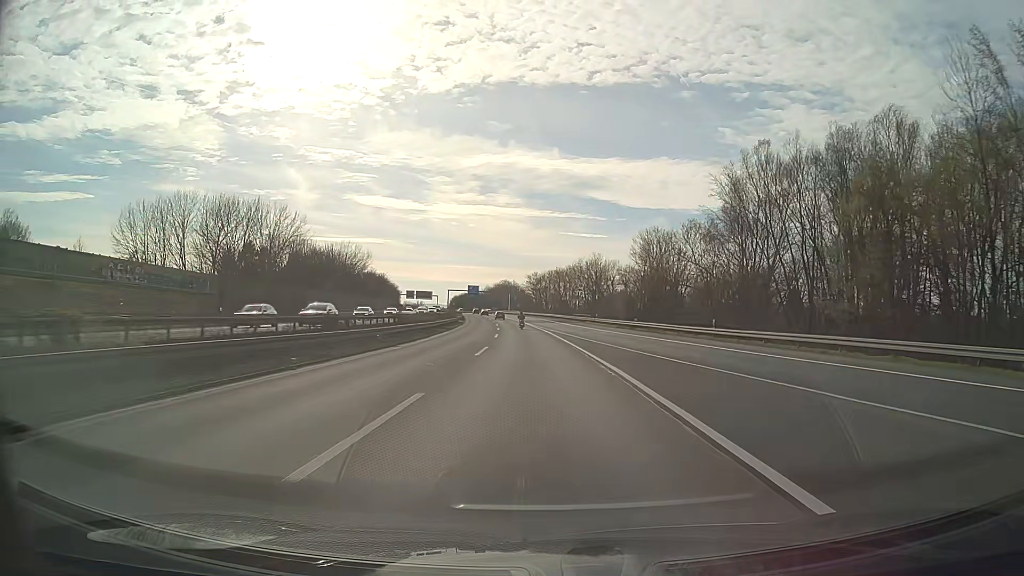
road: motorway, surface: asphalt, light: Day
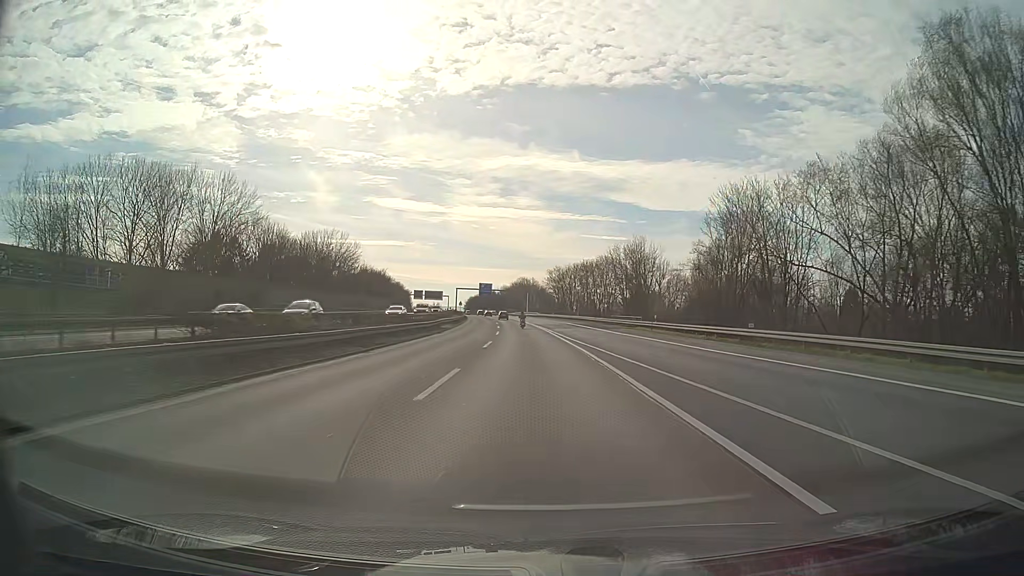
(-0.5, +31.2) m; -2°
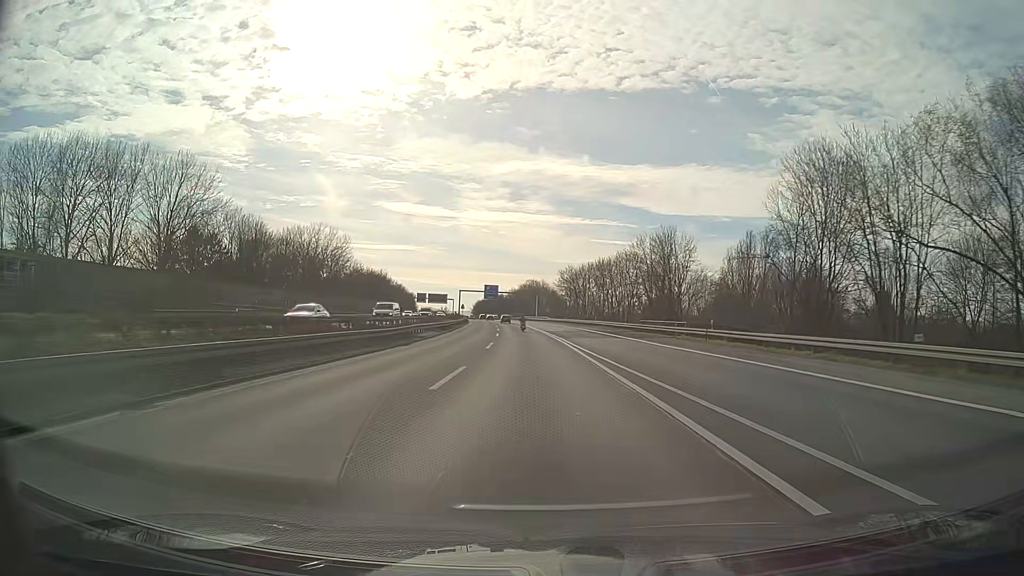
(-0.1, +15.6) m; -1°
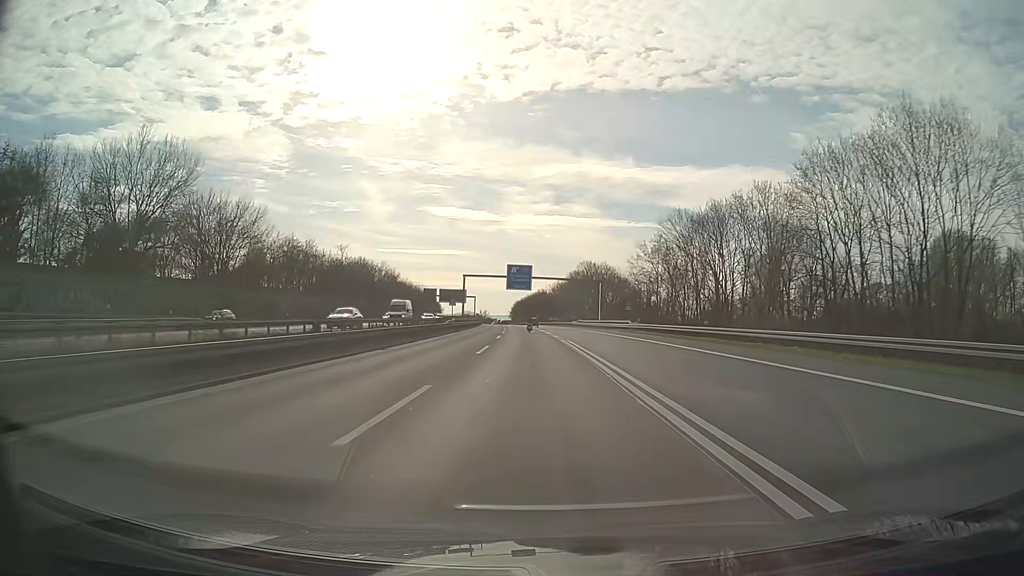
(-2.7, +77.8) m; -4°
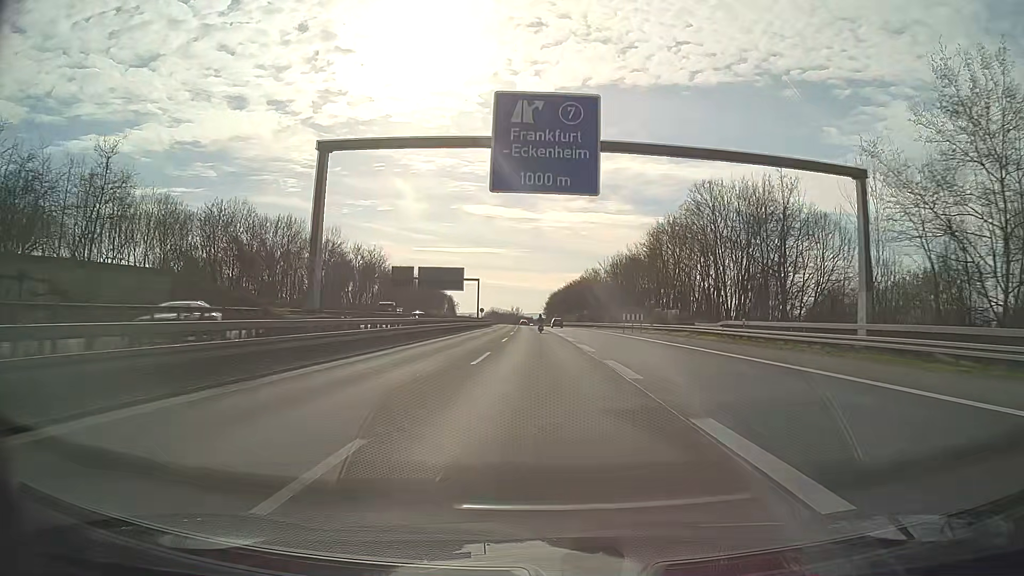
(-2.1, +78.1) m; -3°
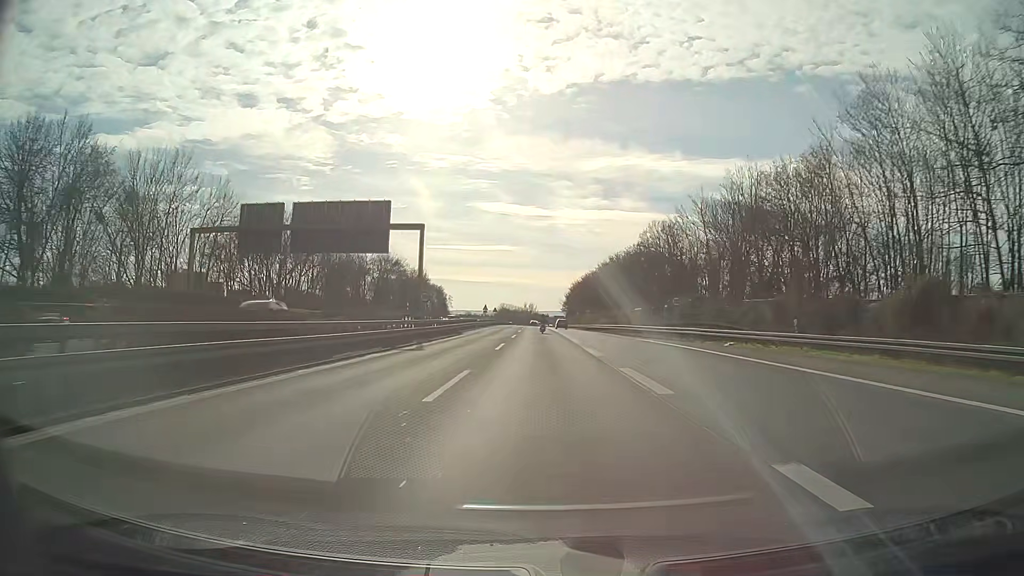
(-0.9, +62.7) m; -2°
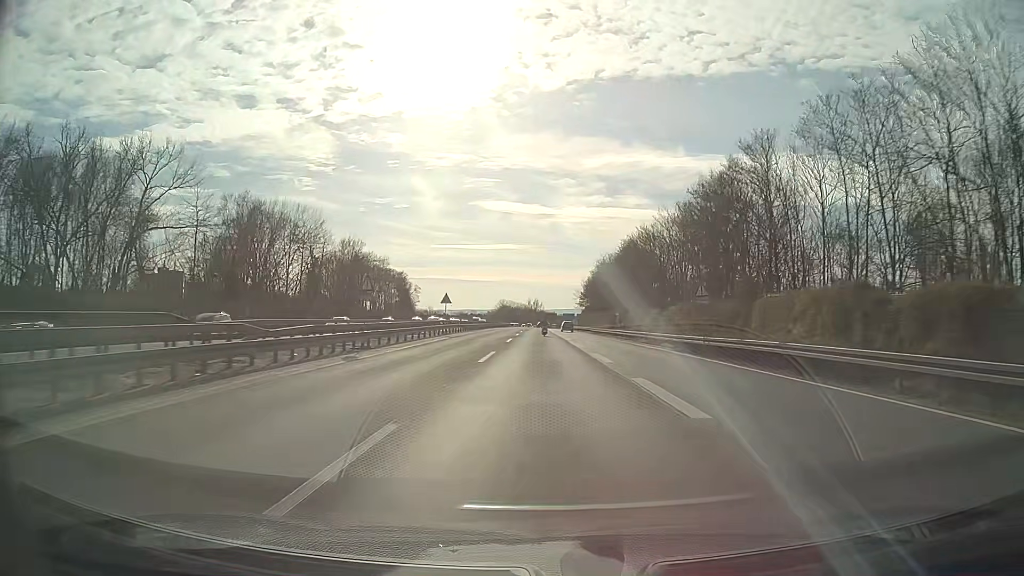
(-0.1, +62.8) m; 0°
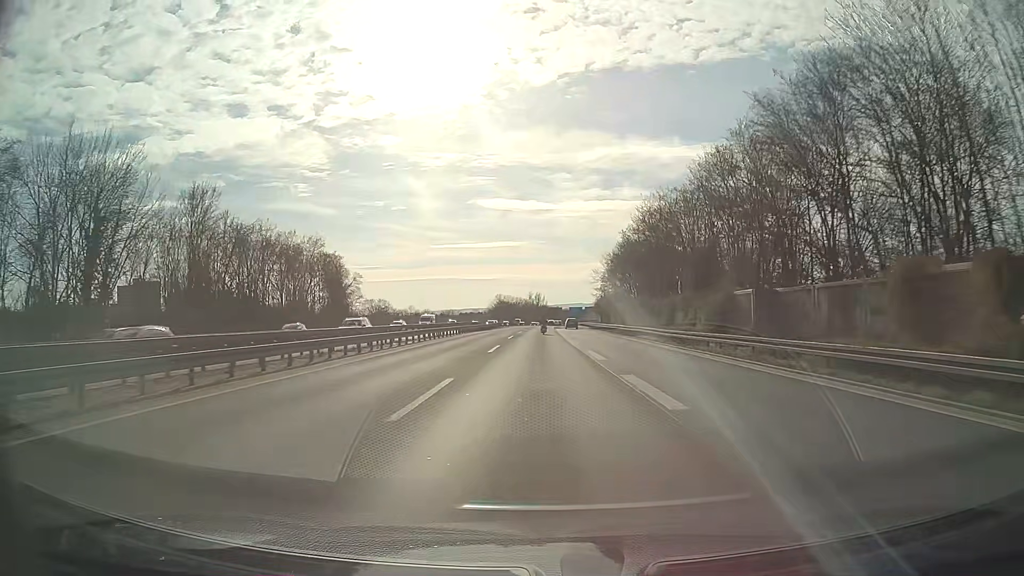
(0.0, +47.1) m; 0°
(0, +10) (0, +20) (0, +30) (0, +40) (0, +50) (0, +60) (0, +70) (0, +80) (0, +90) (0, +100) m
